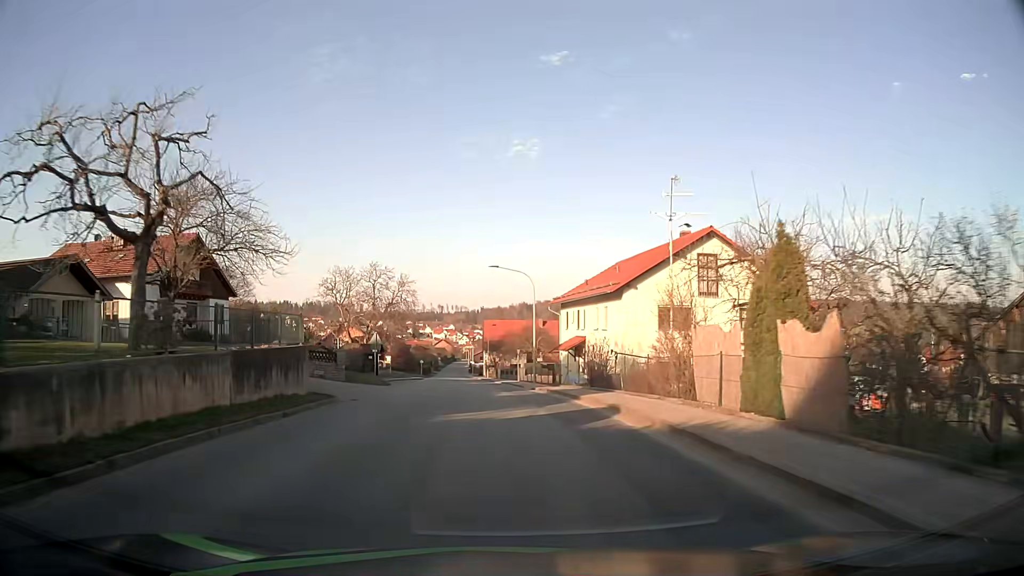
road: tertiary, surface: asphalt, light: Day
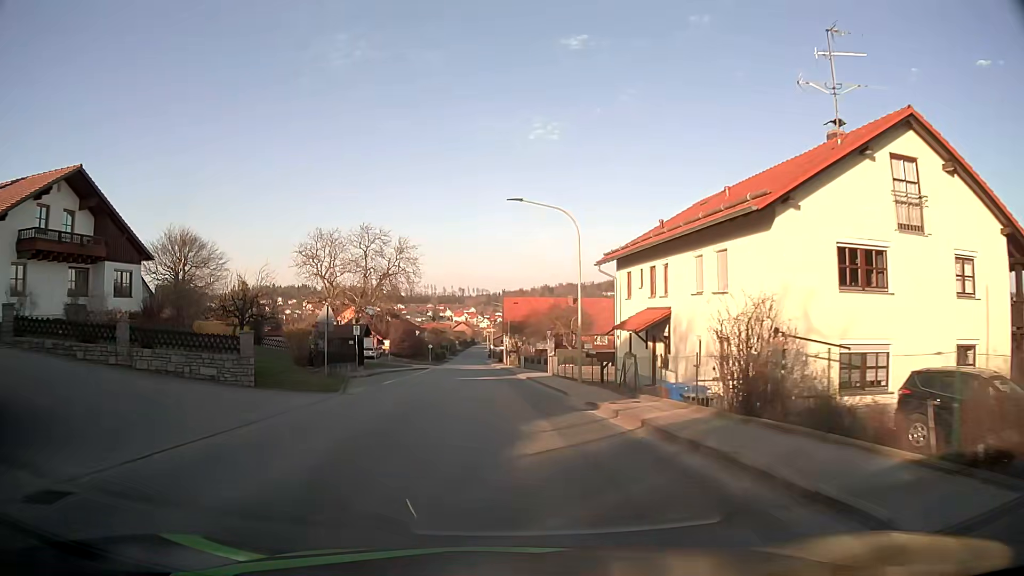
(-0.3, +15.8) m; -2°
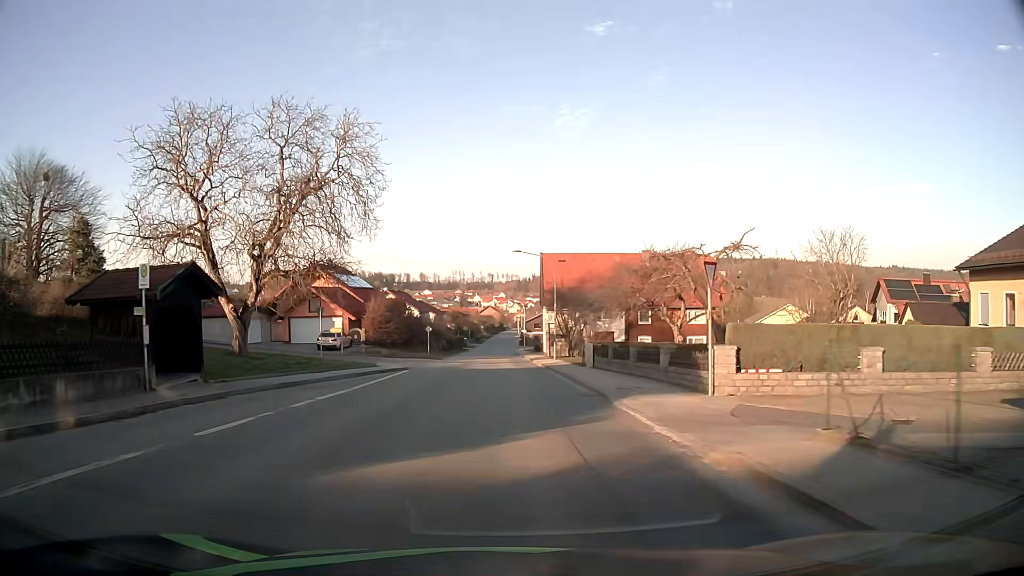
(-1.0, +31.6) m; -3°
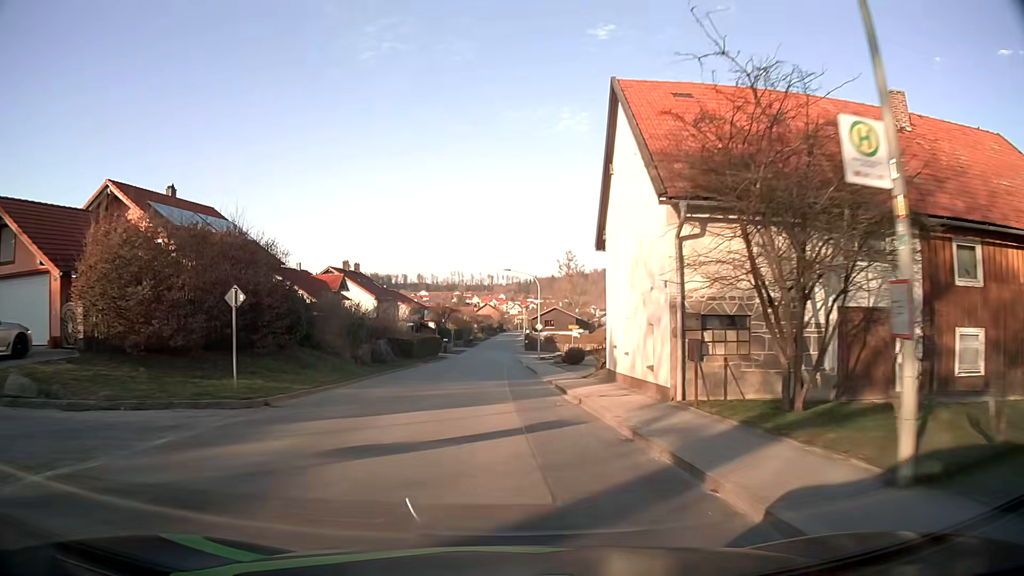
(-0.1, +40.3) m; 0°
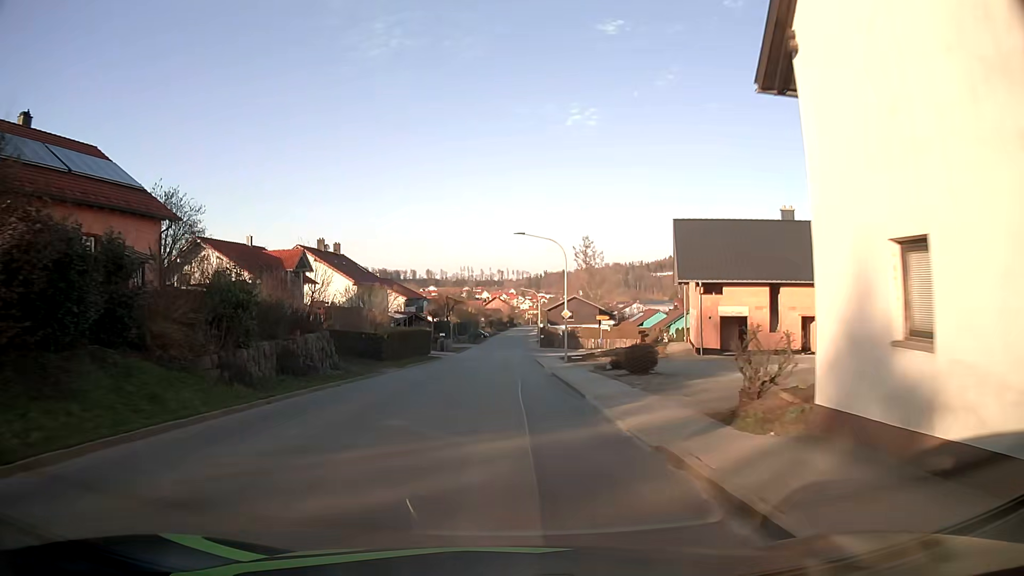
(-0.1, +16.3) m; -1°
(0, +10) (0, +20) (0, +30) (0, +40) (0, +50) (0, +60) (+1, +70) (+1, +80) (+1, +90) (+2, +100) m
